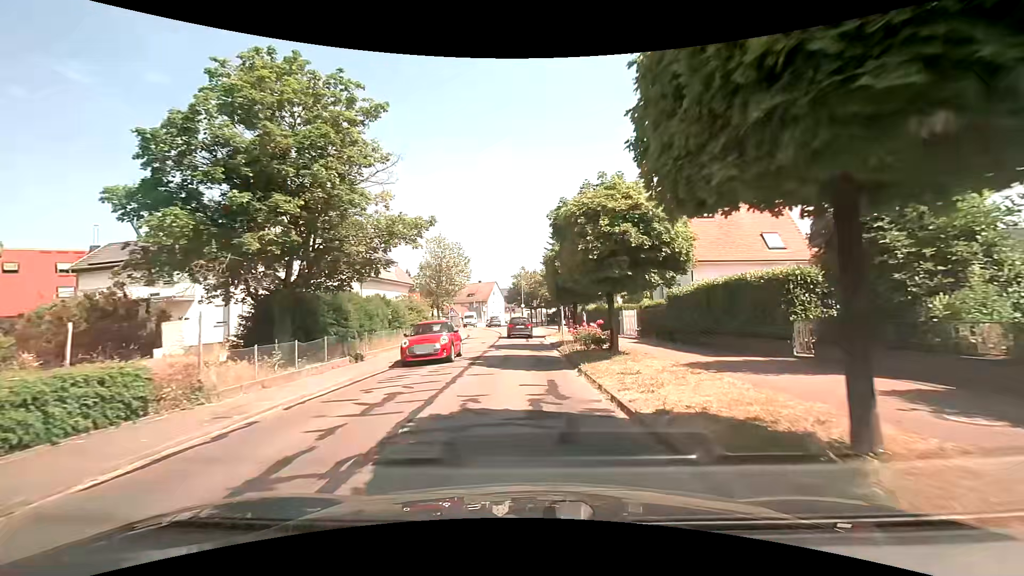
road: secondary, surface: asphalt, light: Day
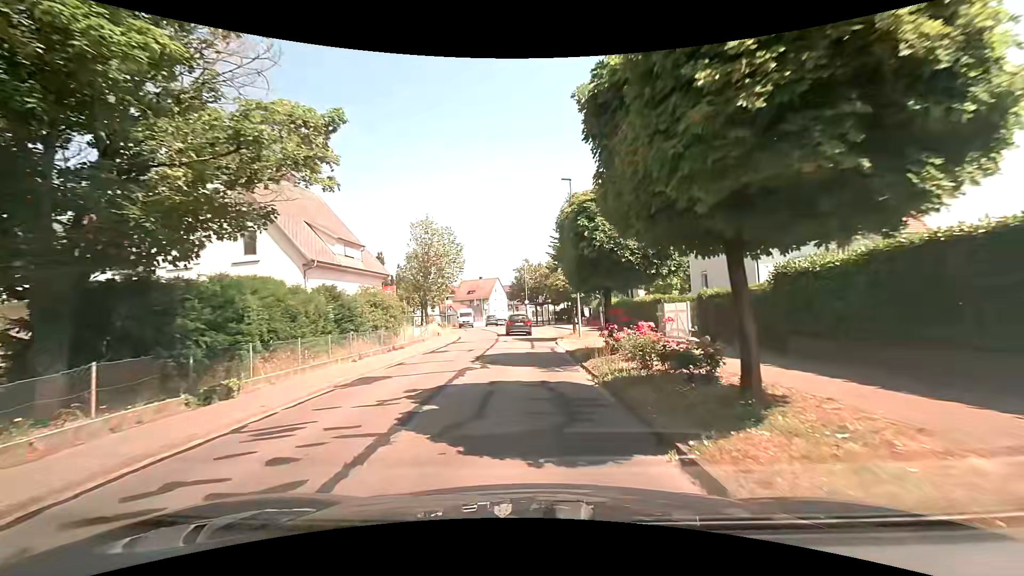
(0.0, +8.7) m; -1°
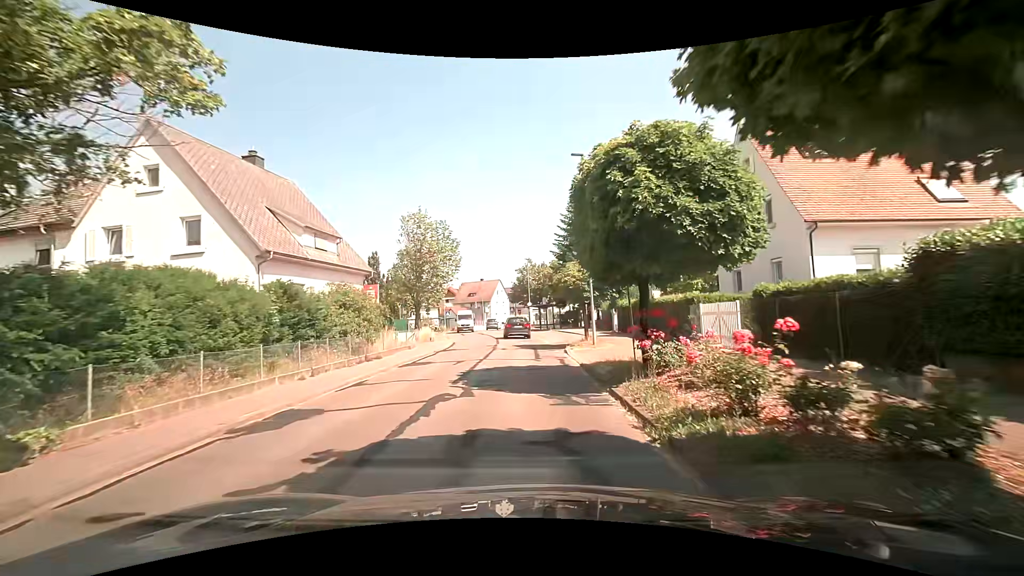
(0.0, +4.3) m; 0°
(0, +10) (0, +20) (0, +30) (-1, +40) (-2, +50) (-4, +60) (-5, +70) (-5, +80) (-4, +90) (-2, +99) m
